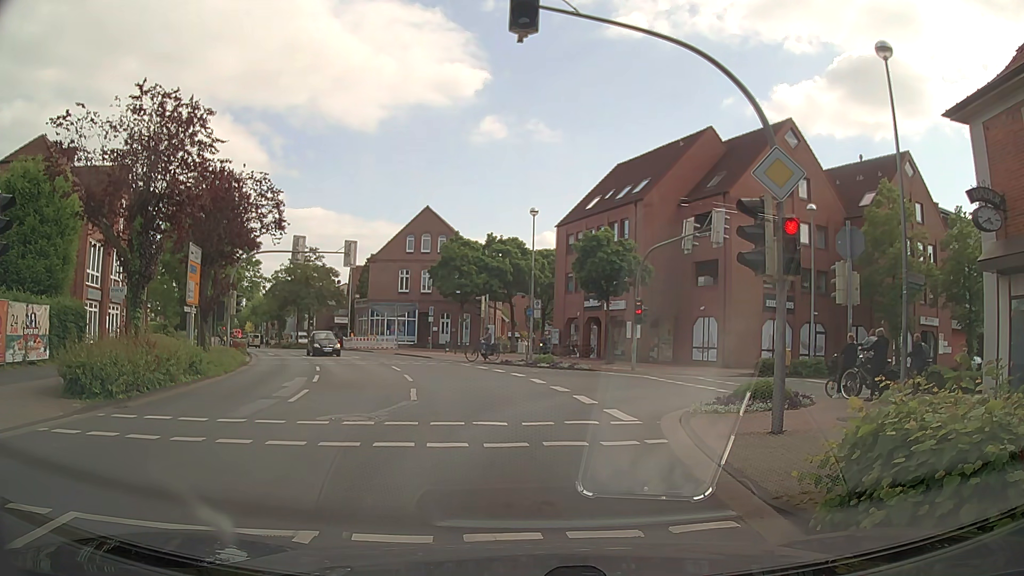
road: tertiary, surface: asphalt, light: Day
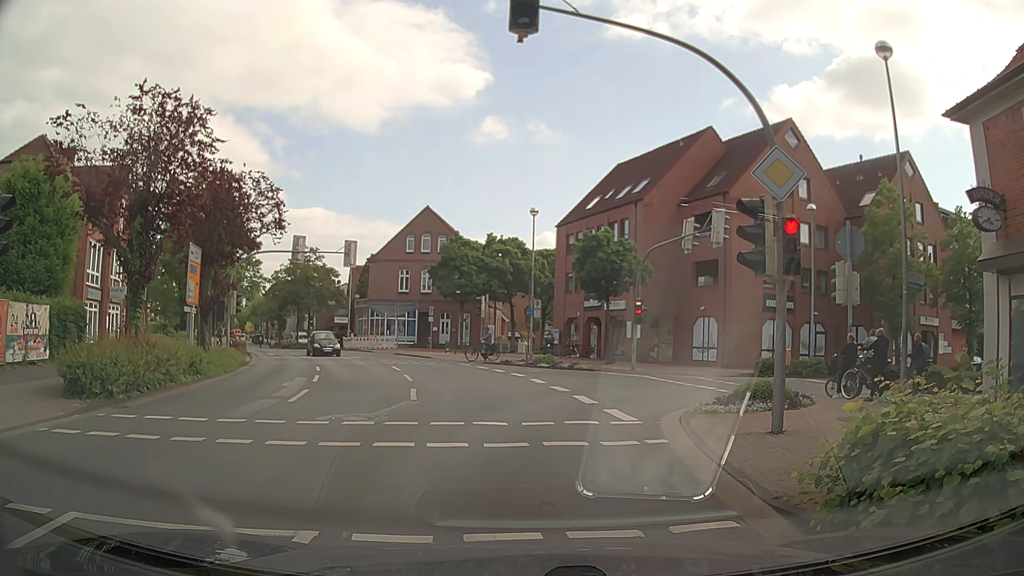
(0.0, 0.0) m; 0°
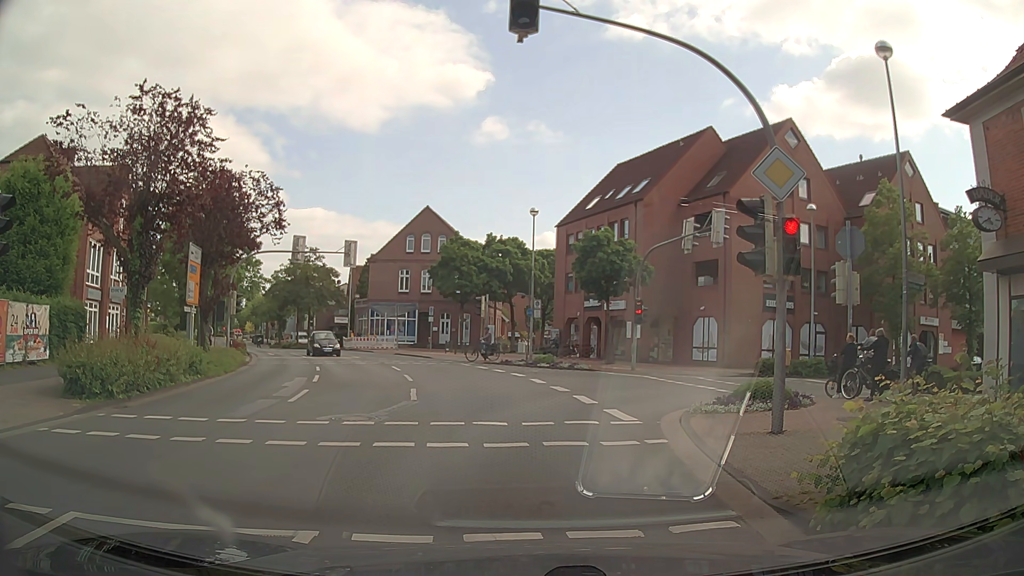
(0.0, 0.0) m; 0°
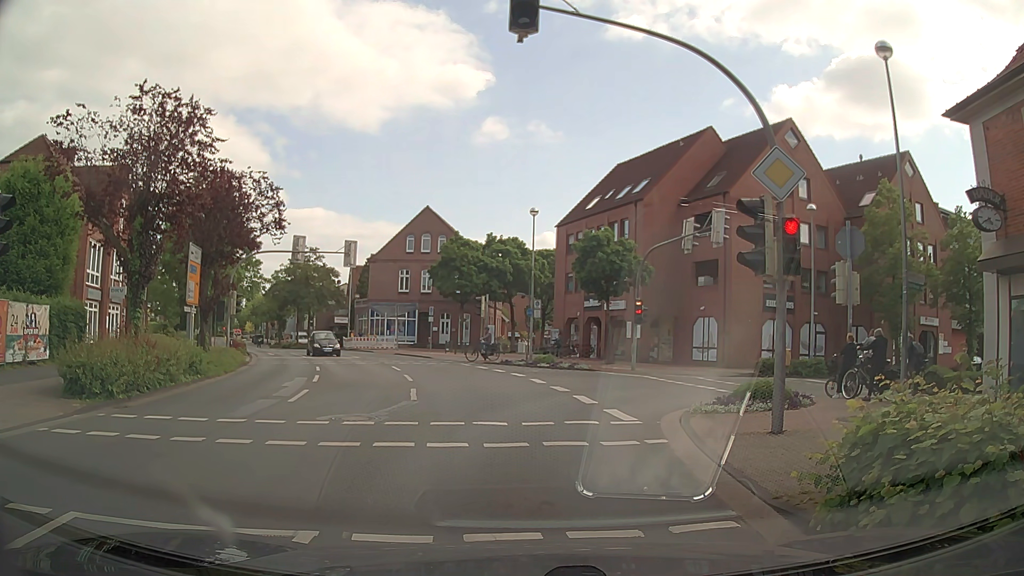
(0.0, 0.0) m; 0°
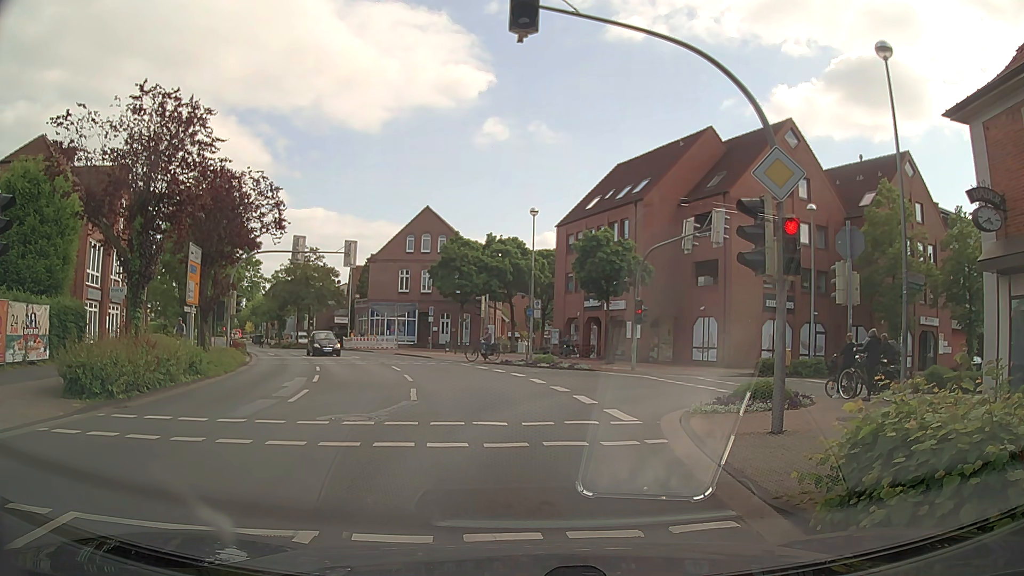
(0.0, 0.0) m; 0°
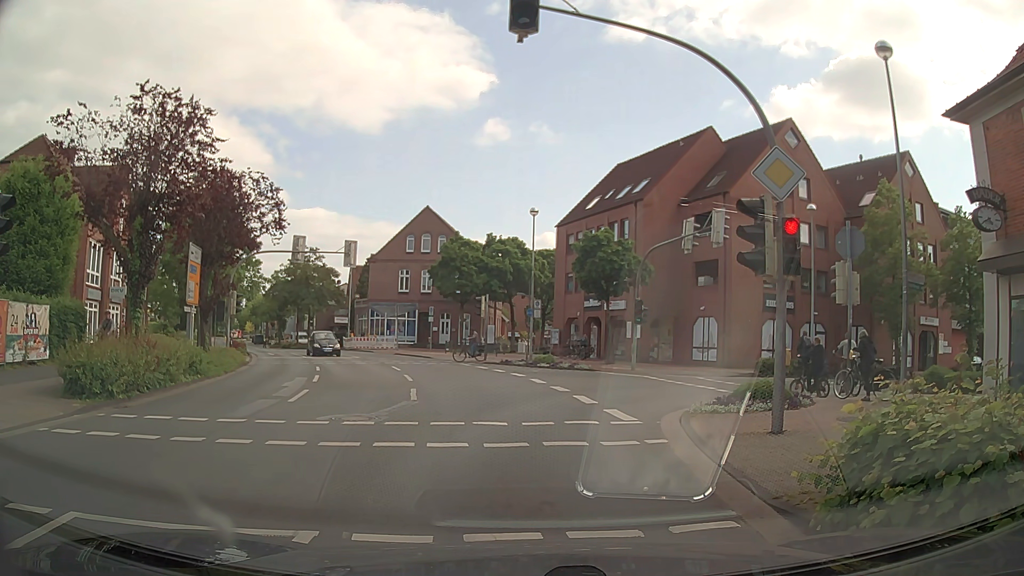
(0.0, 0.0) m; 0°
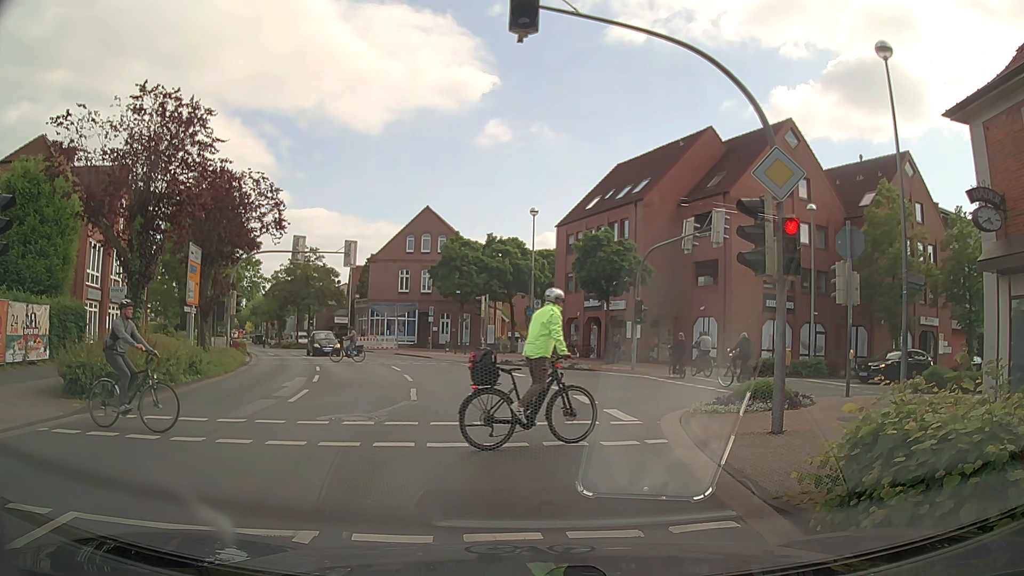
(0.0, 0.0) m; 0°
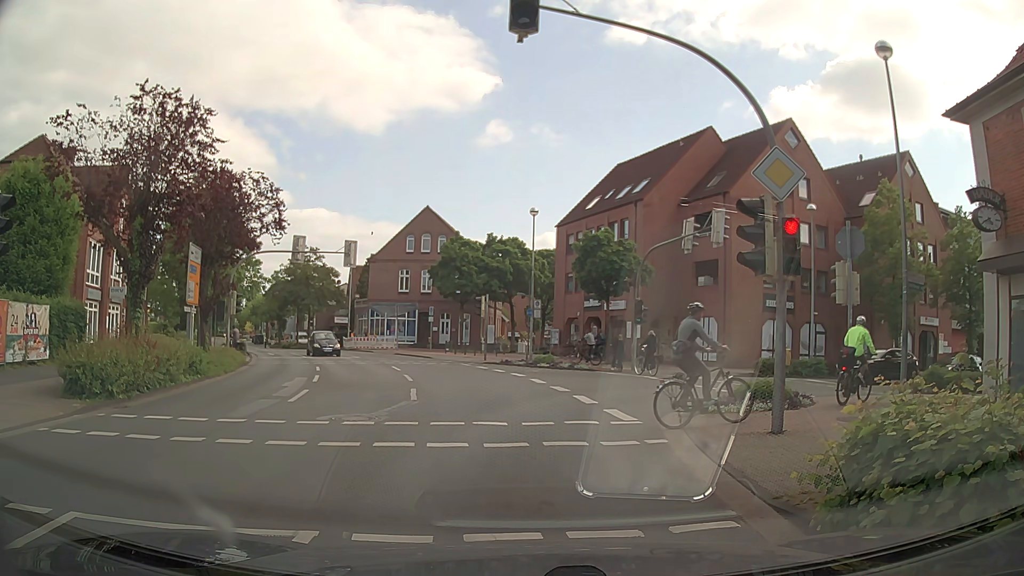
(0.0, 0.0) m; 0°
(0, +10) (+3, +19) (+12, +24) (+22, +27) (+31, +30) (+40, +34) (+49, +39) (+58, +43) (+67, +47) (+76, +52) m
